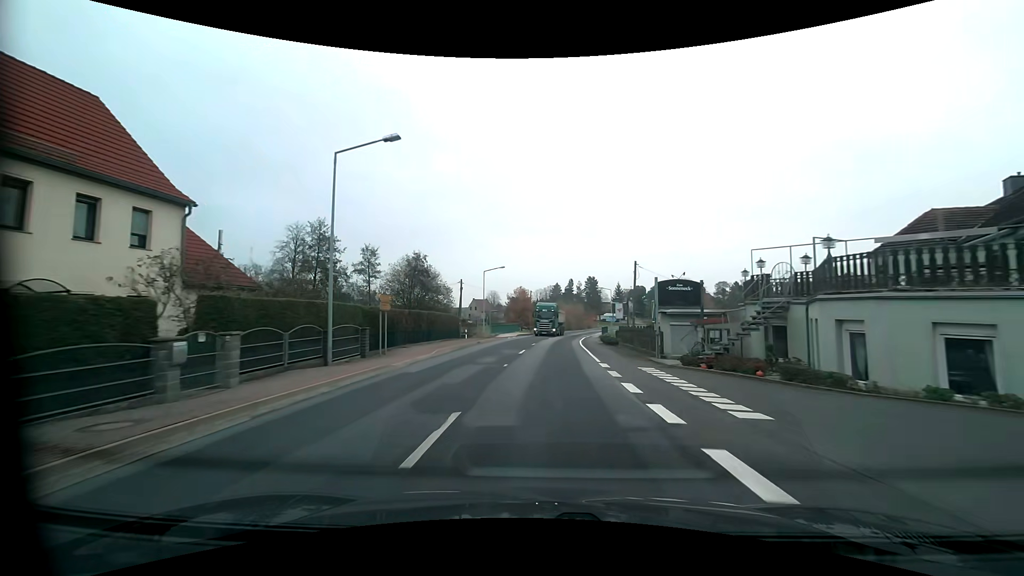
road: primary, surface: asphalt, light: Day
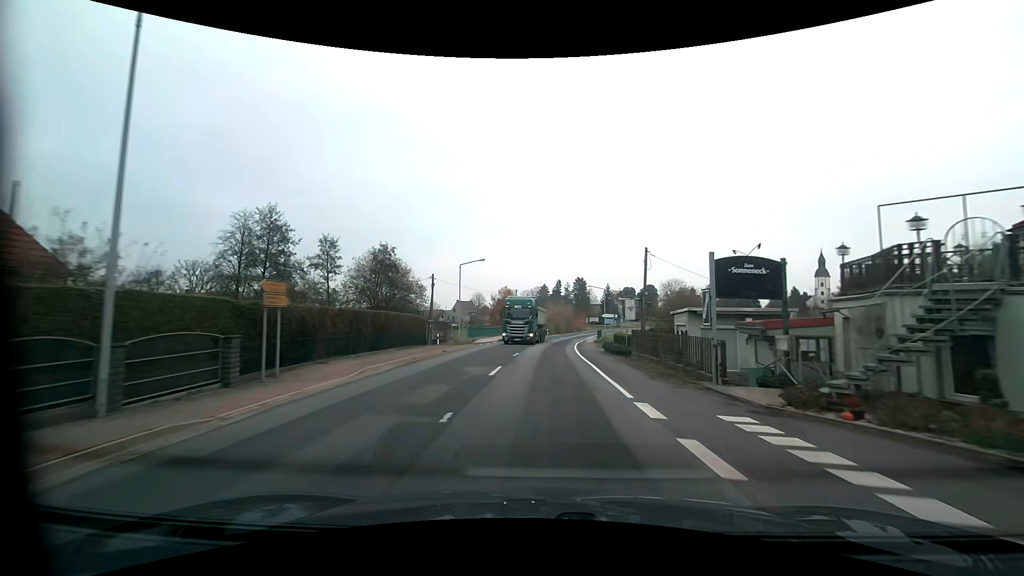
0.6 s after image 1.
(+0.1, +8.4) m; +1°
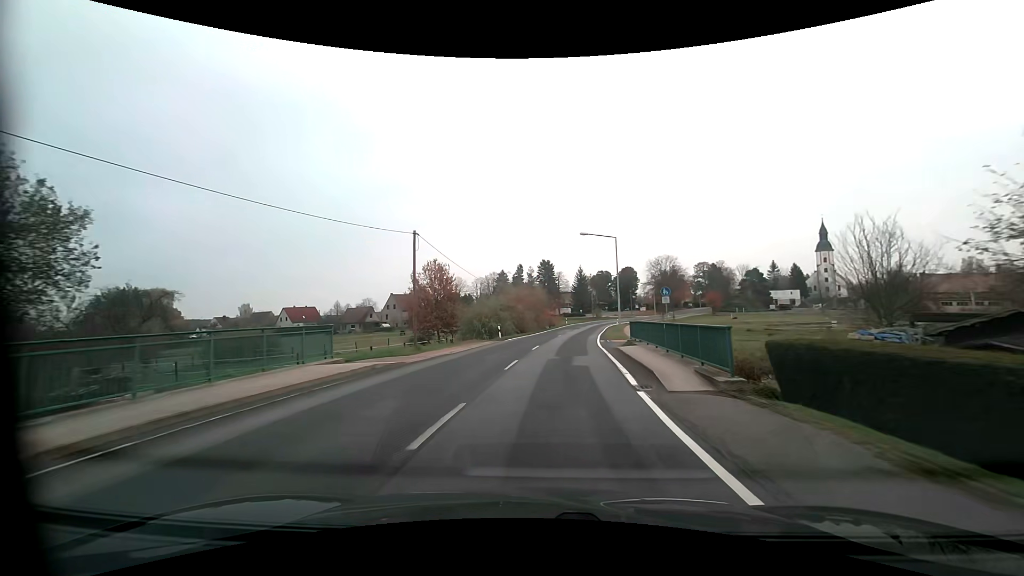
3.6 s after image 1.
(+1.5, +42.2) m; +4°
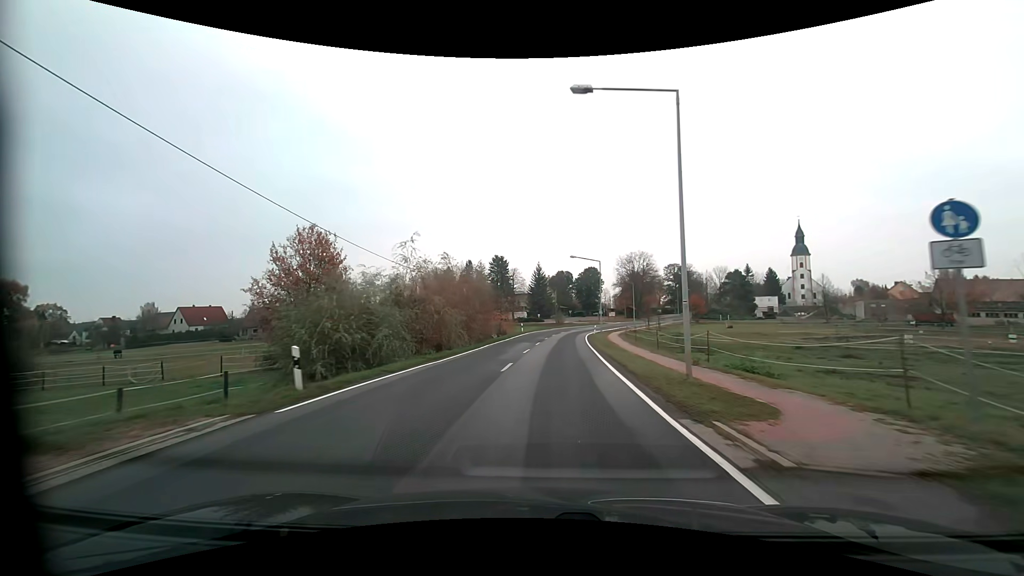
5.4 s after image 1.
(+1.1, +25.5) m; +5°
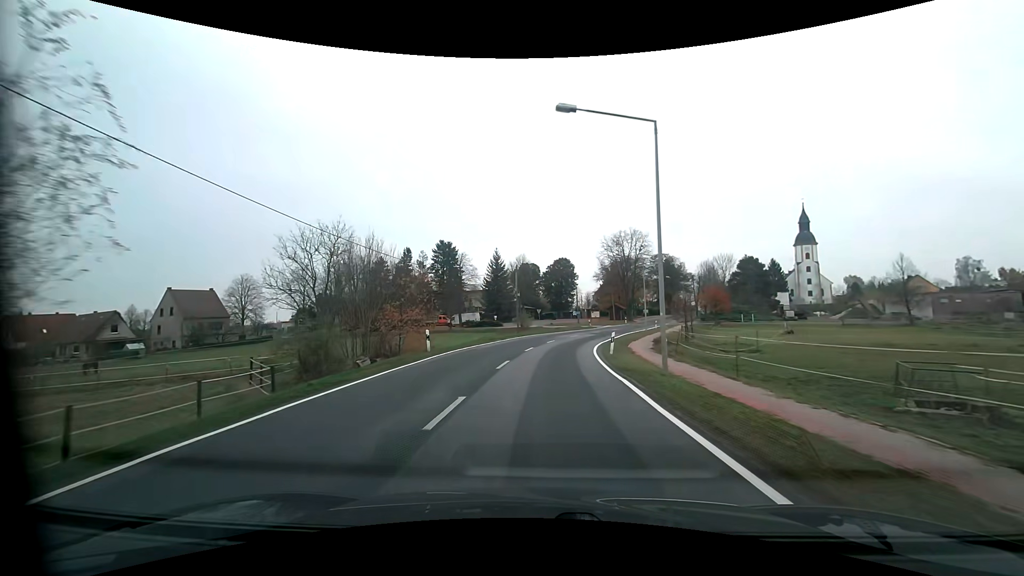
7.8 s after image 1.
(+1.4, +34.2) m; +4°
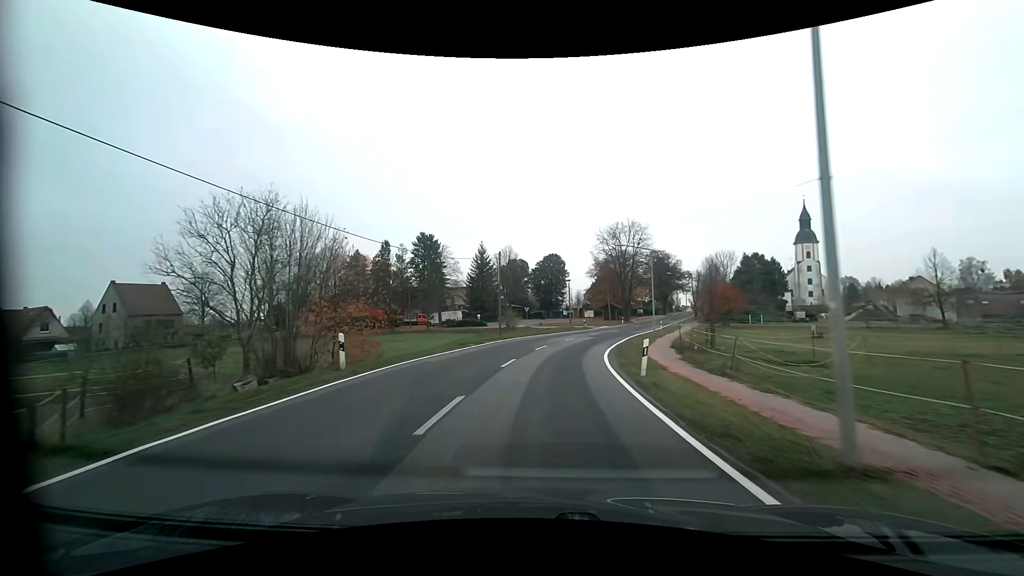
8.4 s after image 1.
(+0.1, +8.6) m; +1°
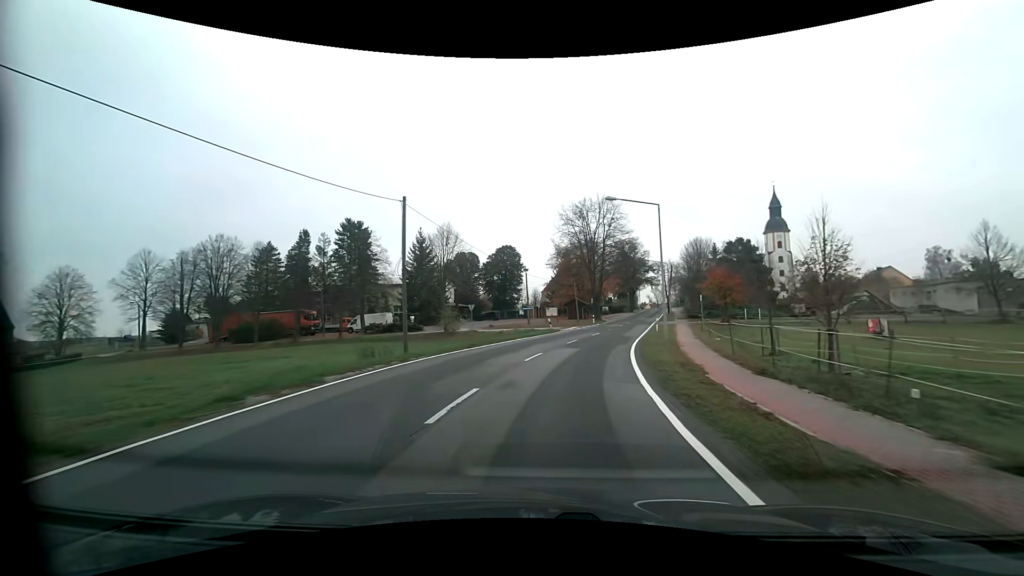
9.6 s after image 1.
(+0.7, +16.9) m; +5°
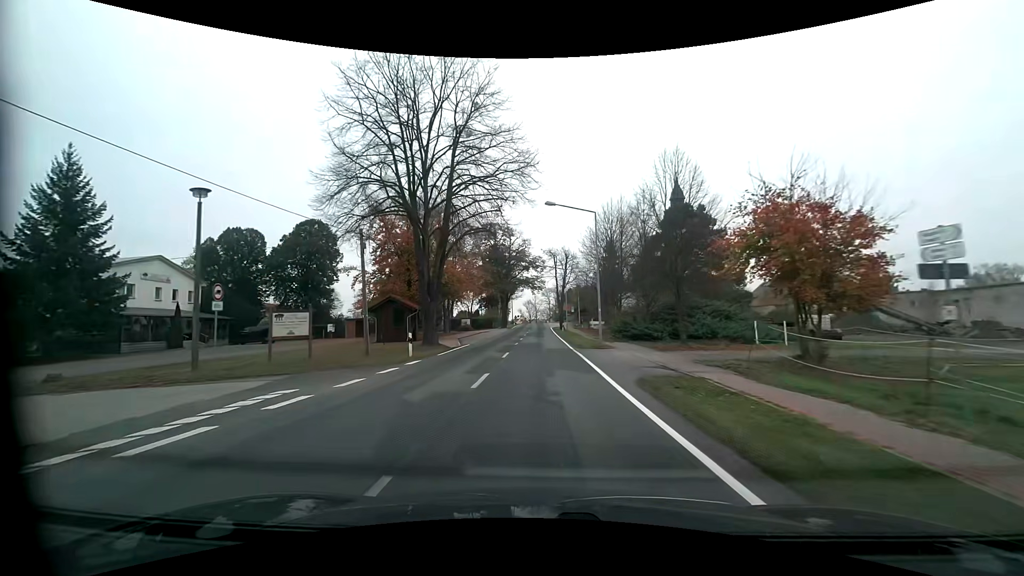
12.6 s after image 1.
(+6.3, +40.0) m; +15°
